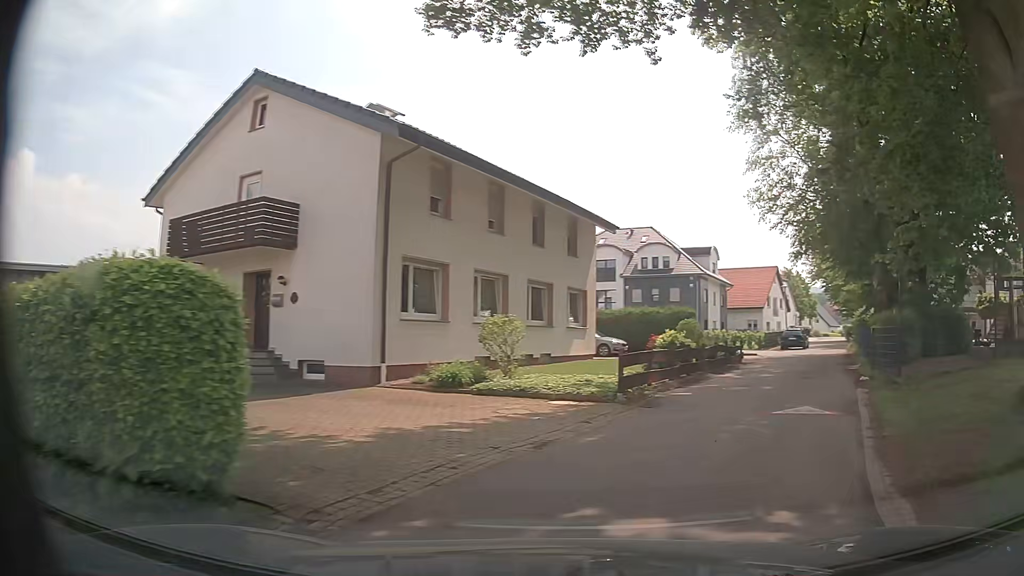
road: residential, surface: asphalt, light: Day
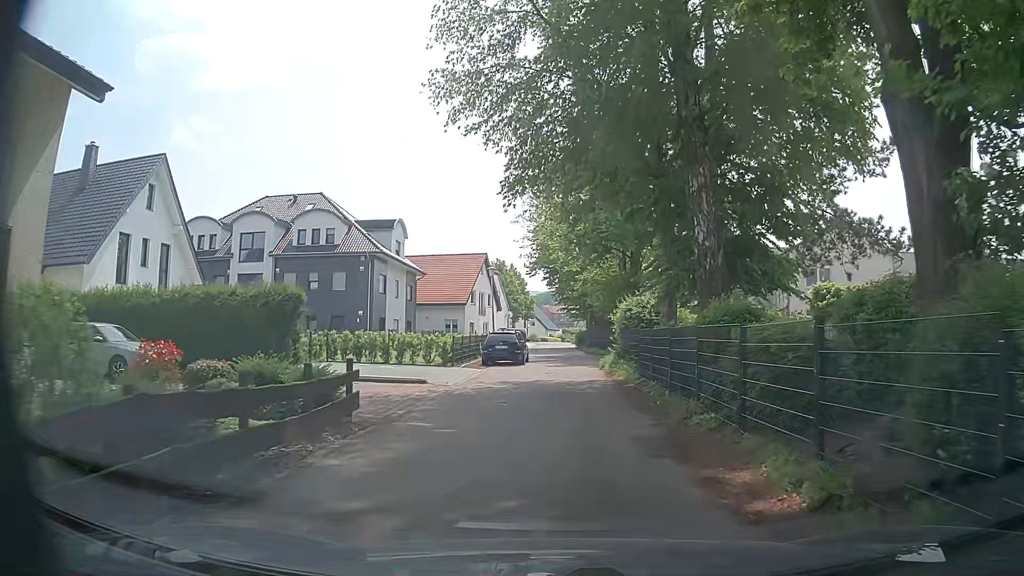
(+6.4, +17.3) m; +26°
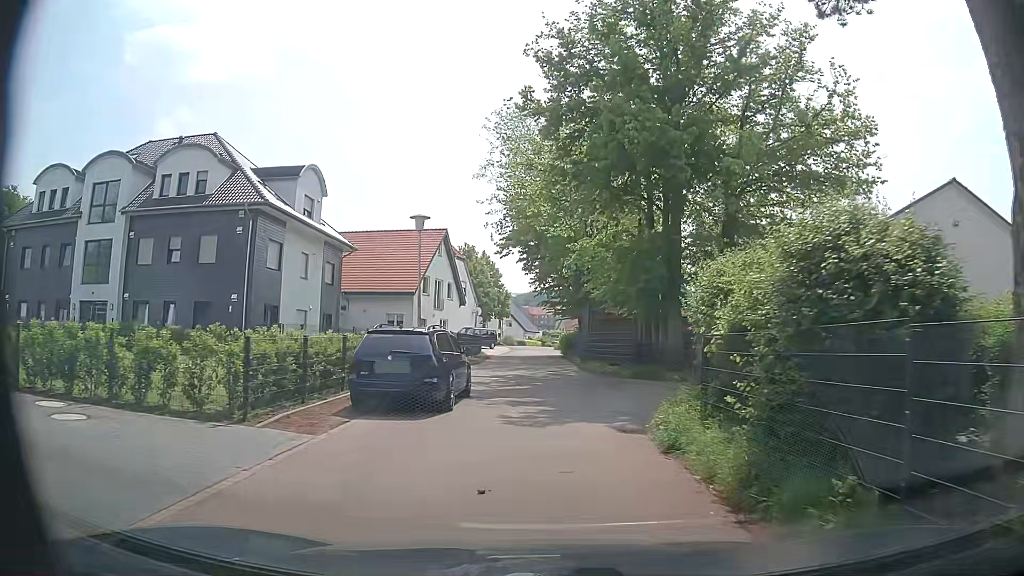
(+0.3, +17.0) m; +2°
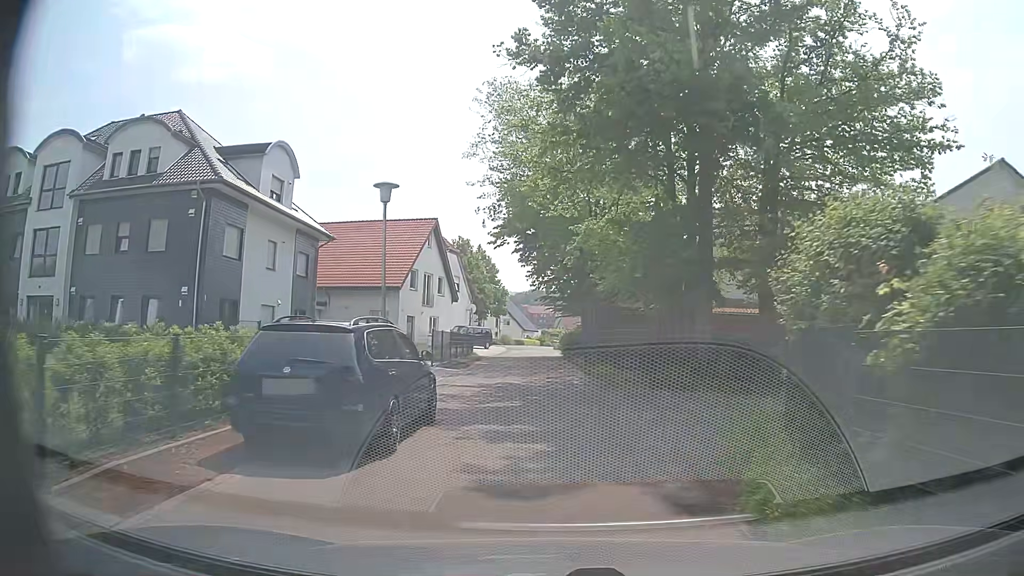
(+0.1, +4.5) m; +2°
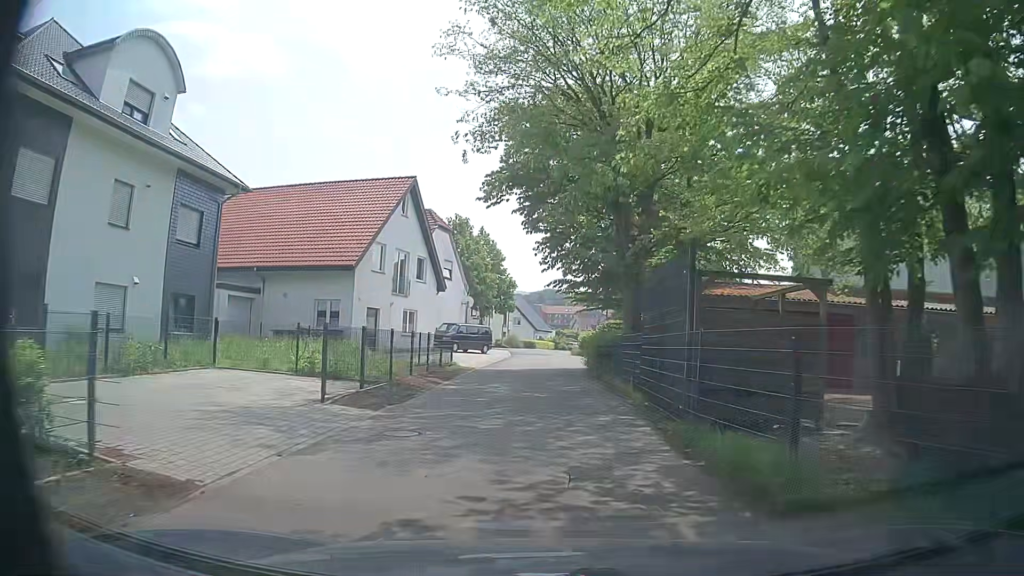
(-0.5, +13.6) m; -3°
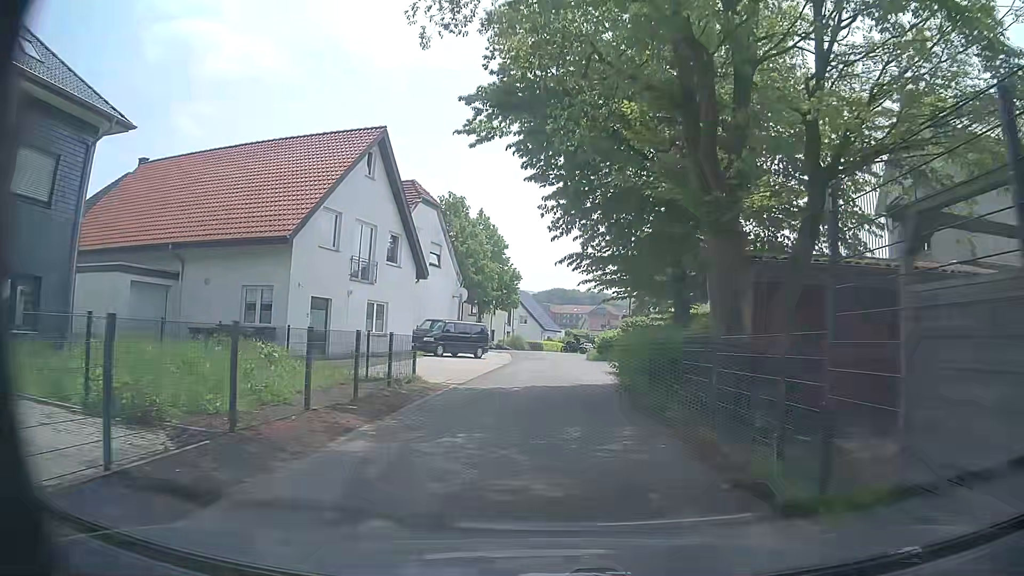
(-0.1, +9.2) m; 0°
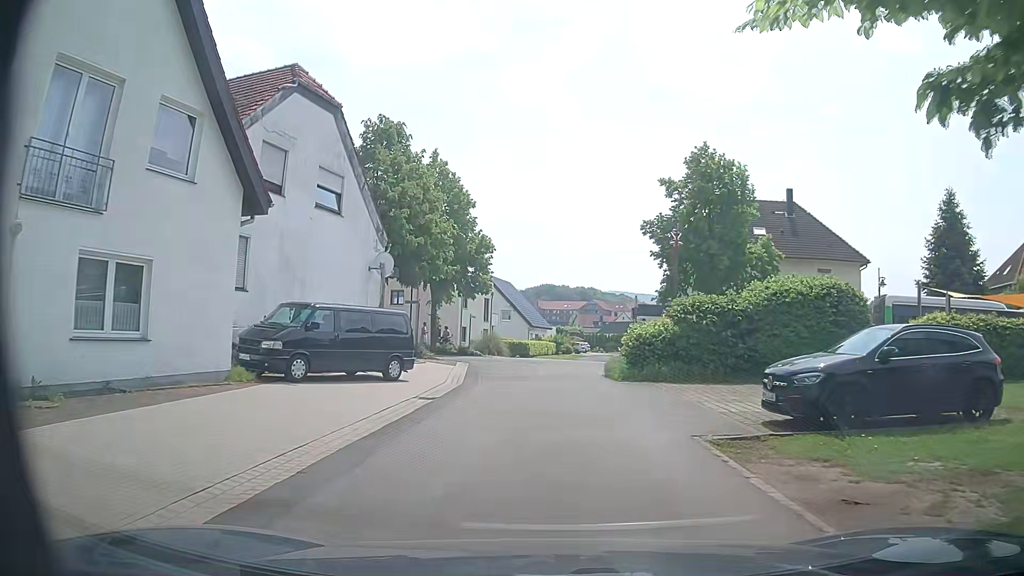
(+0.1, +18.1) m; 0°
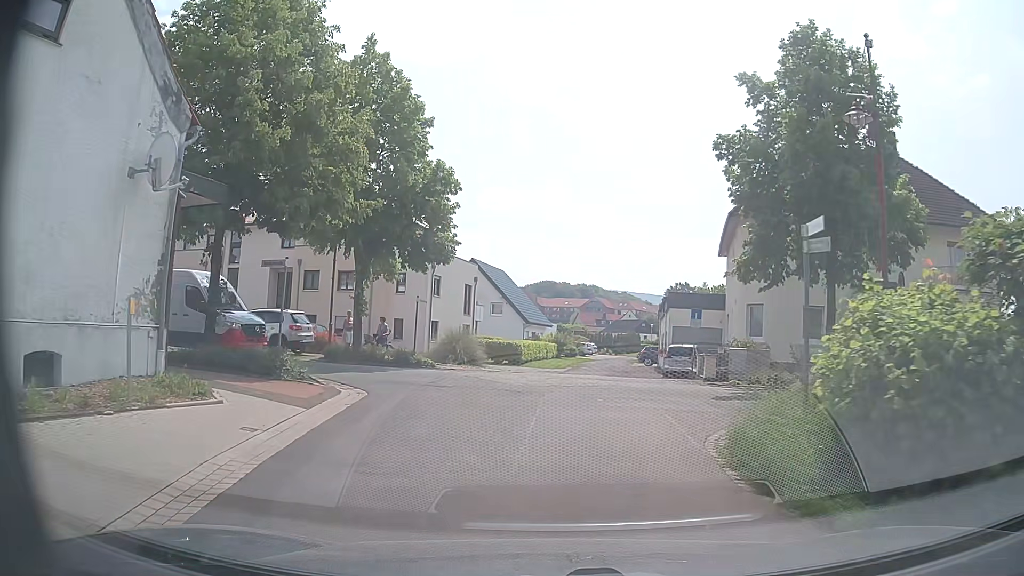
(+0.3, +15.2) m; +1°
